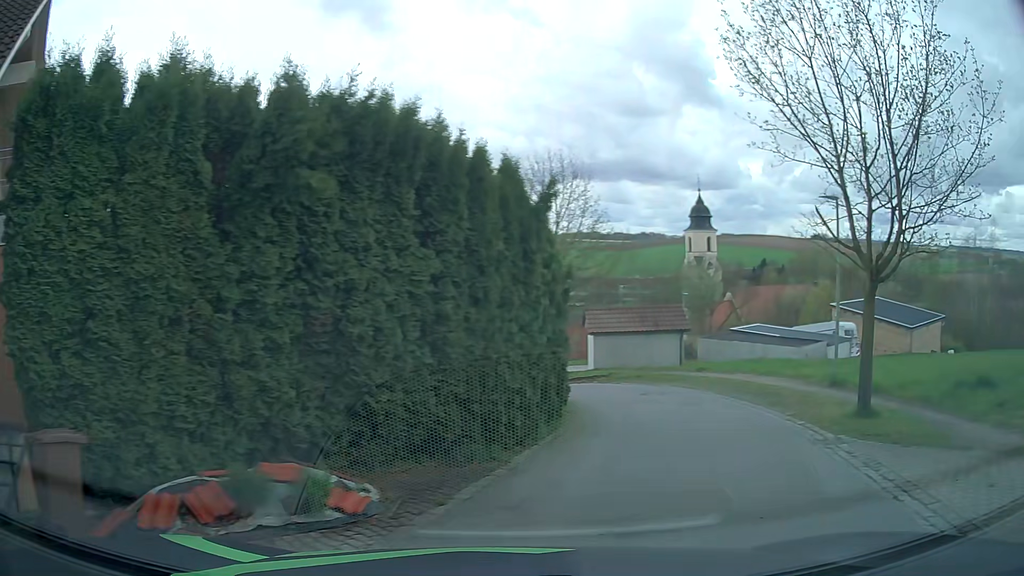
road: residential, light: Day
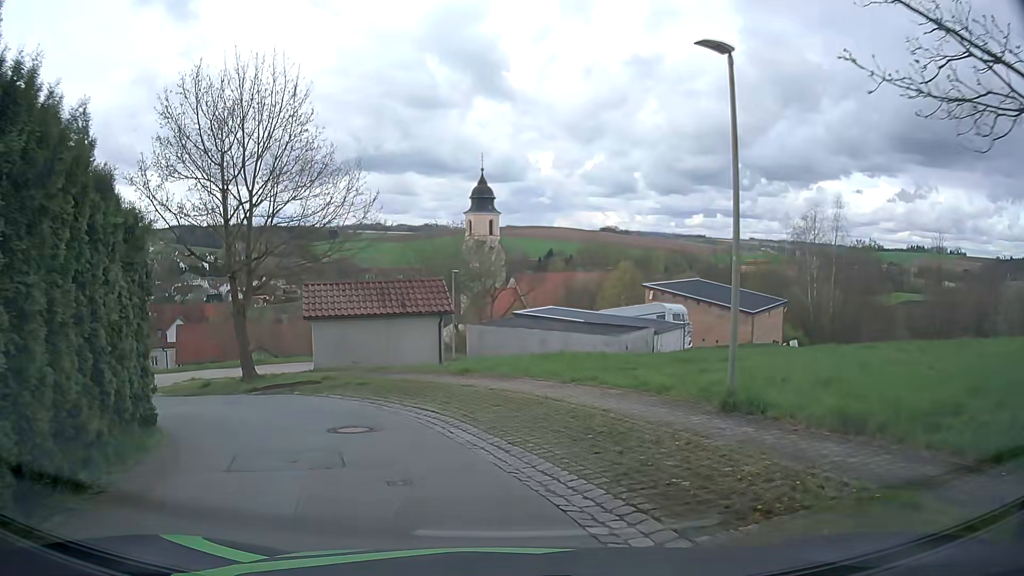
(+2.9, +9.4) m; +19°
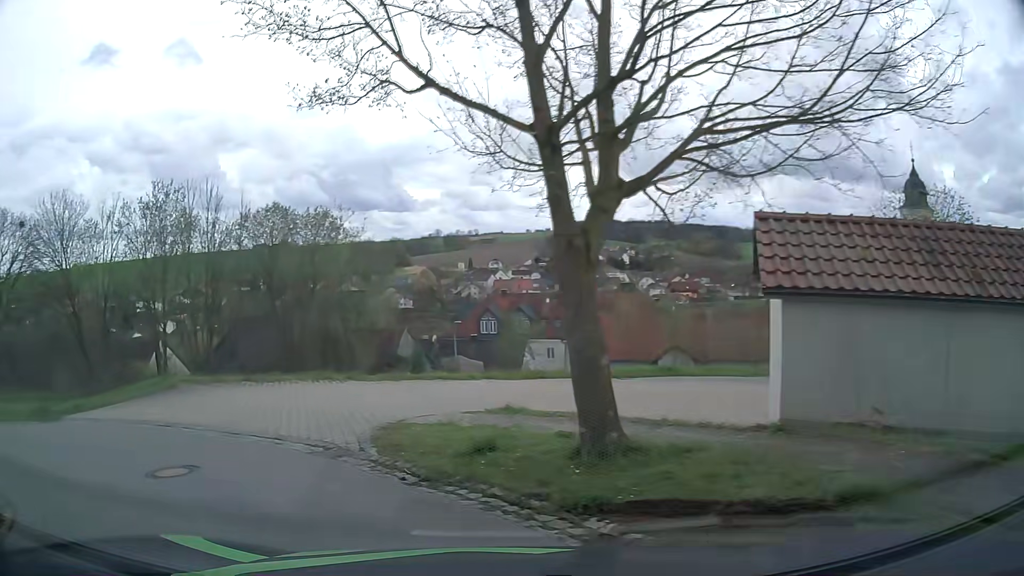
(-2.8, +12.5) m; -34°
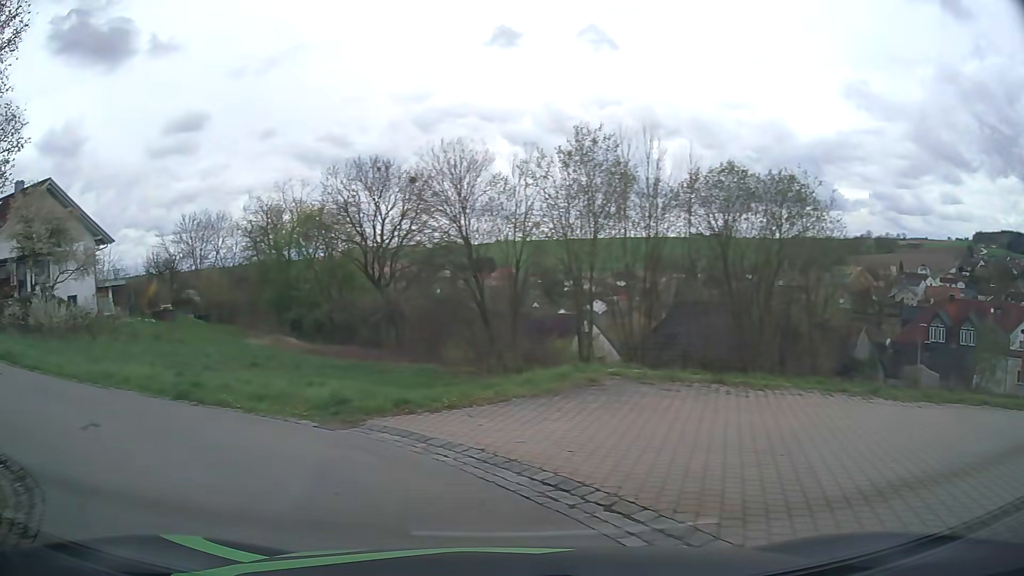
(-2.6, +7.1) m; -38°
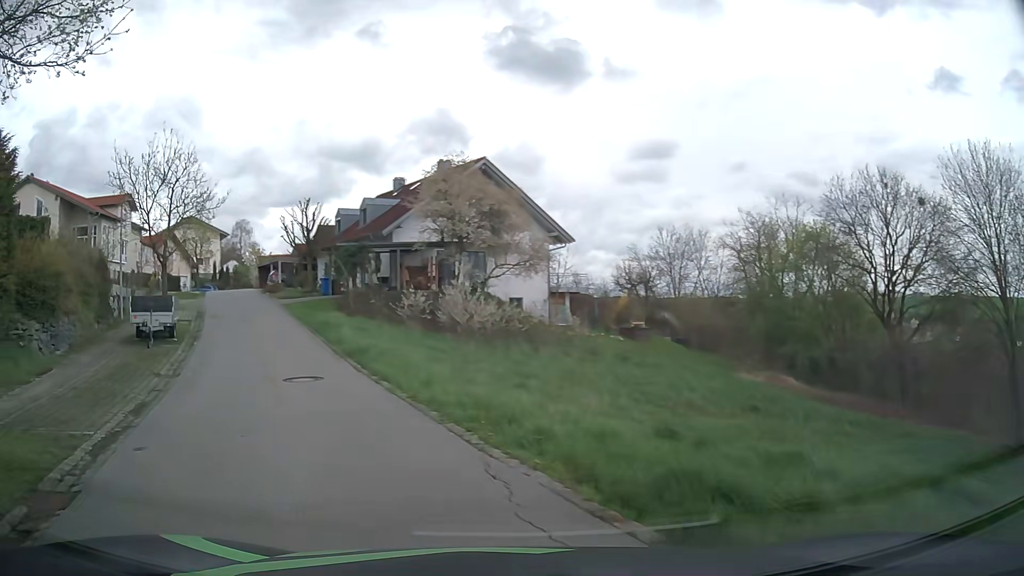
(-3.2, +8.4) m; -41°
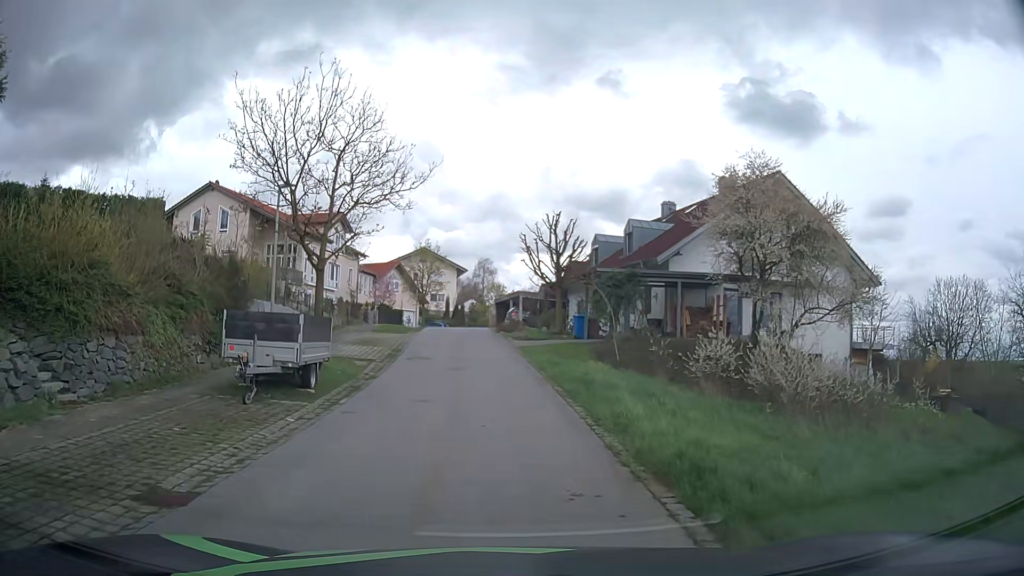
(-1.9, +9.6) m; -19°
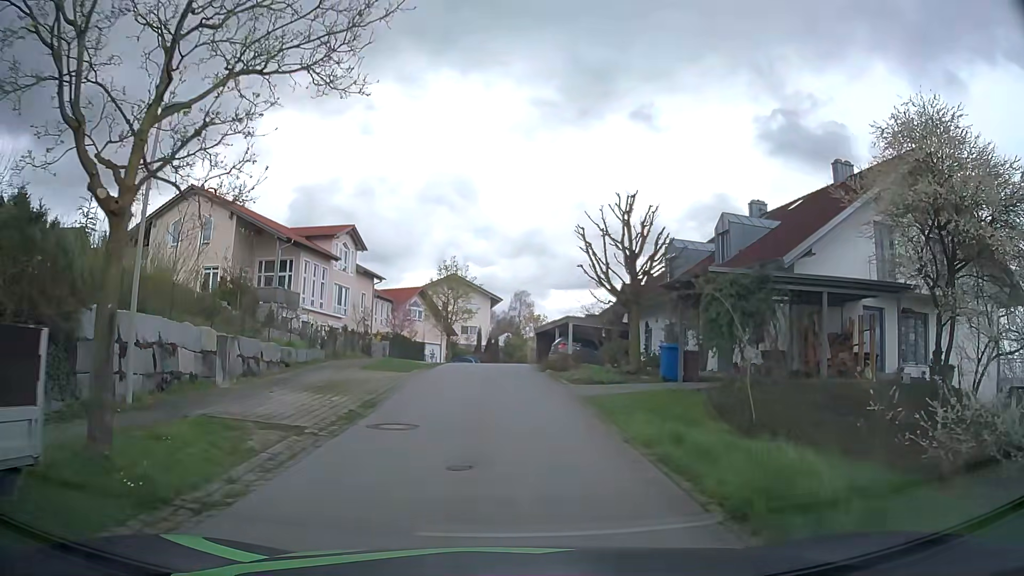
(-0.4, +10.4) m; -4°
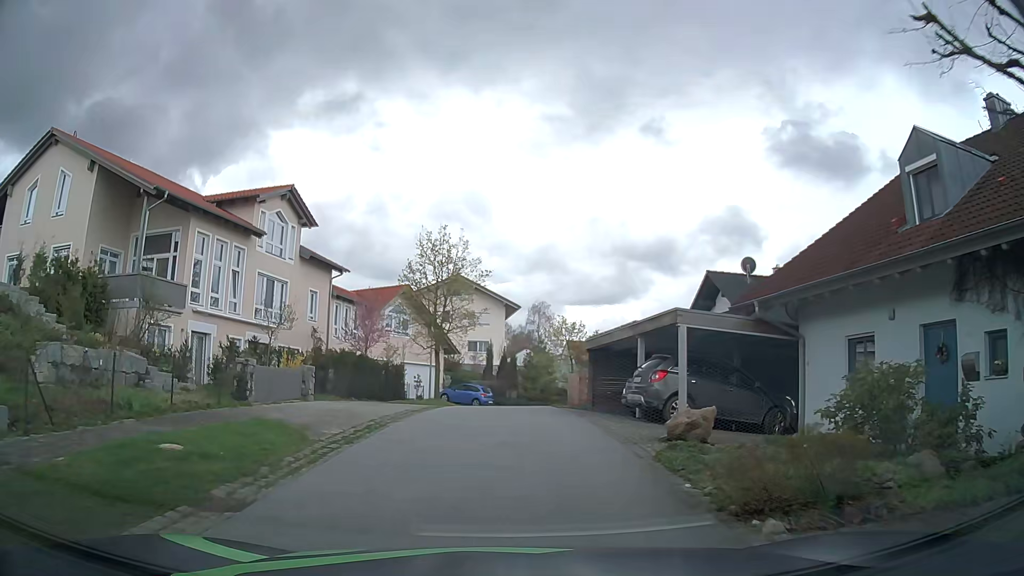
(-0.2, +19.1) m; -1°
(0, +10) (0, +20) (0, +30) (+3, +39) (+10, +46) (+20, +48) (+30, +50) (+39, +54) (+48, +59) (+55, +65) m
